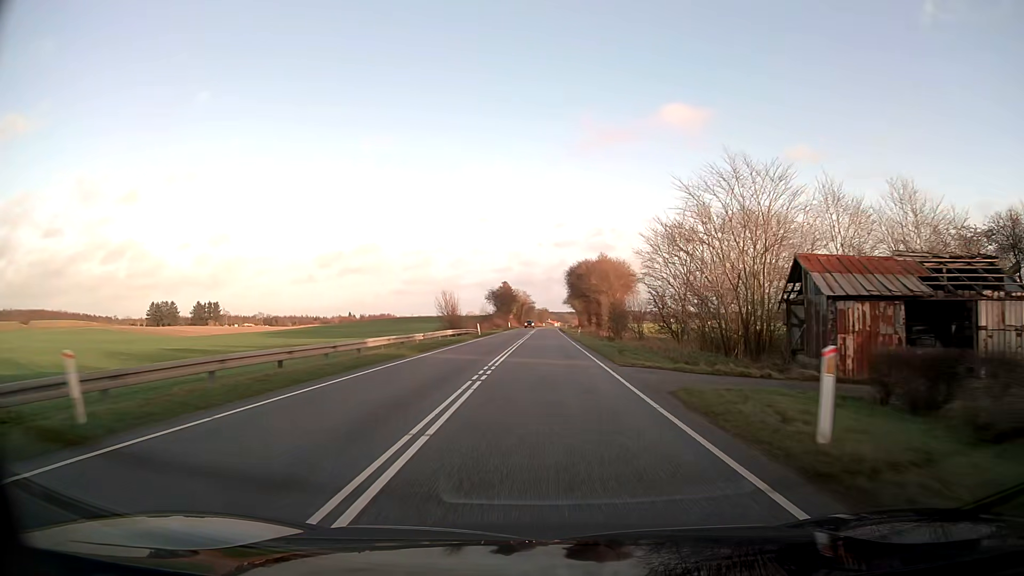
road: secondary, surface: asphalt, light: Day
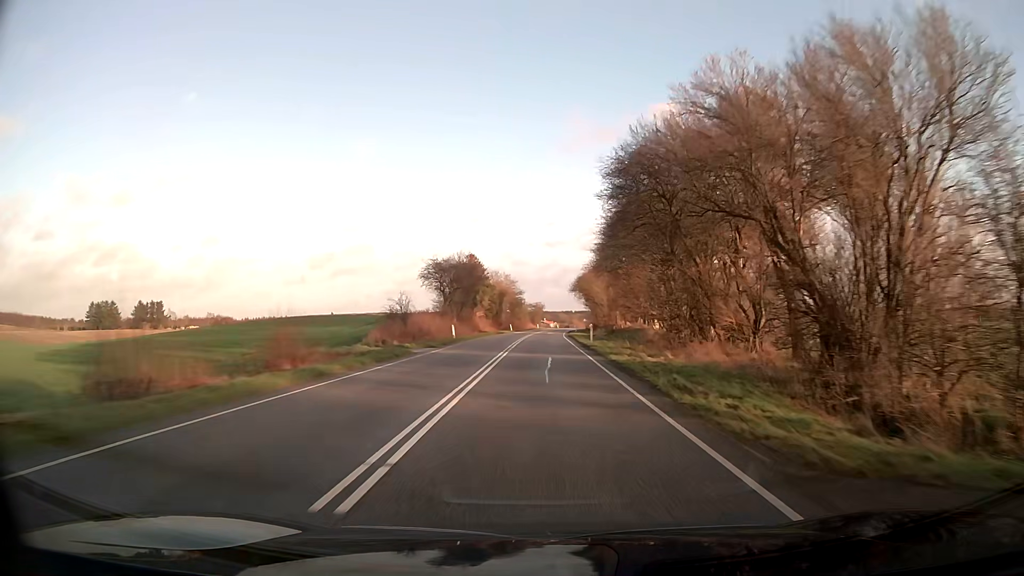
(+0.8, +63.5) m; +1°
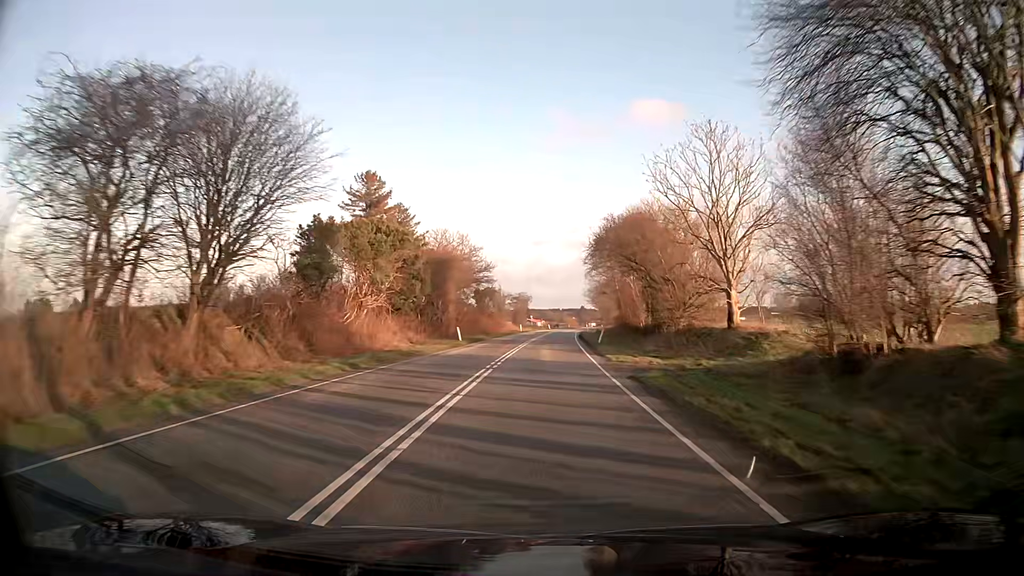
(+0.3, +50.7) m; +1°
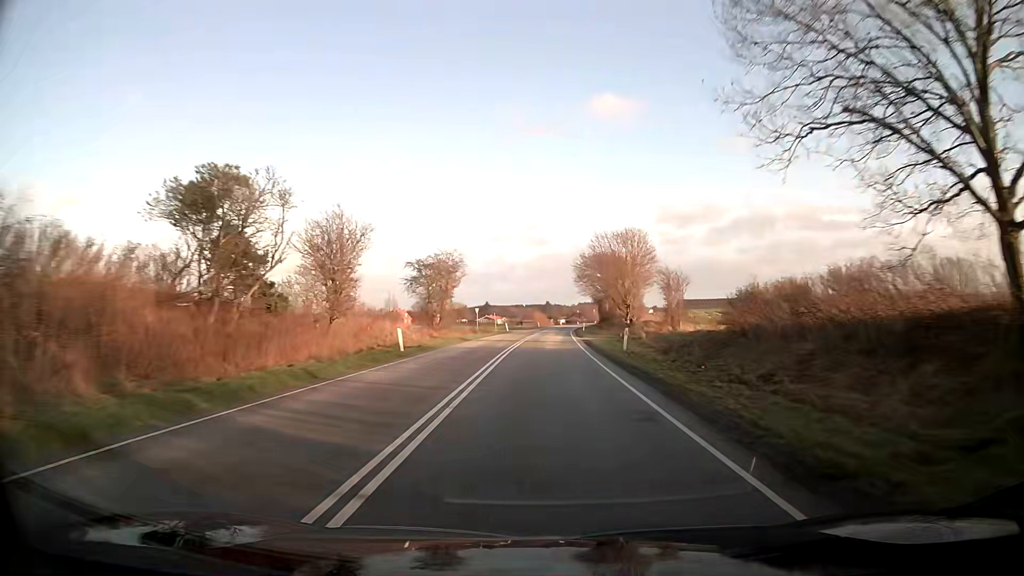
(+1.7, +63.6) m; +4°
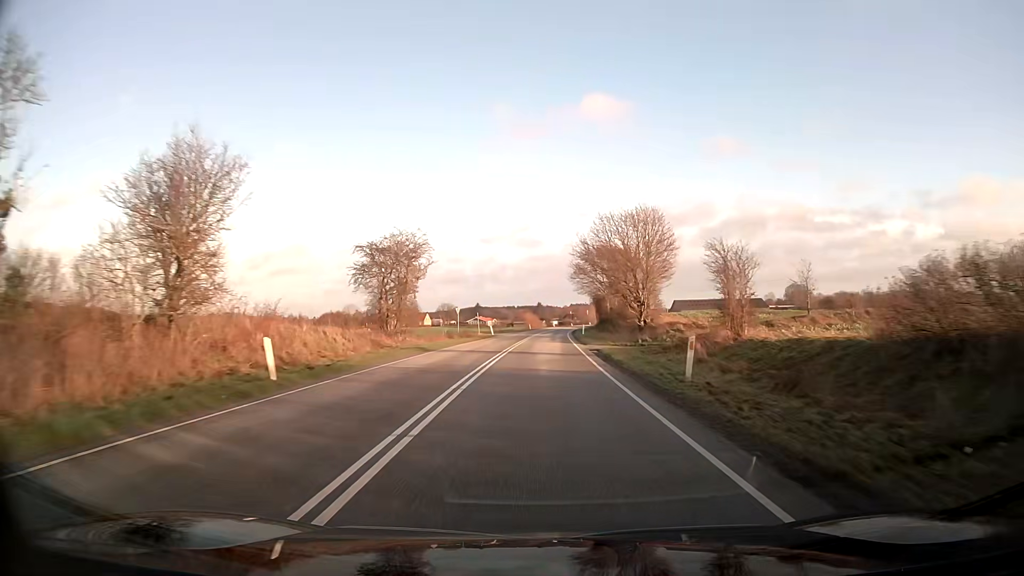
(0.0, +12.8) m; 0°
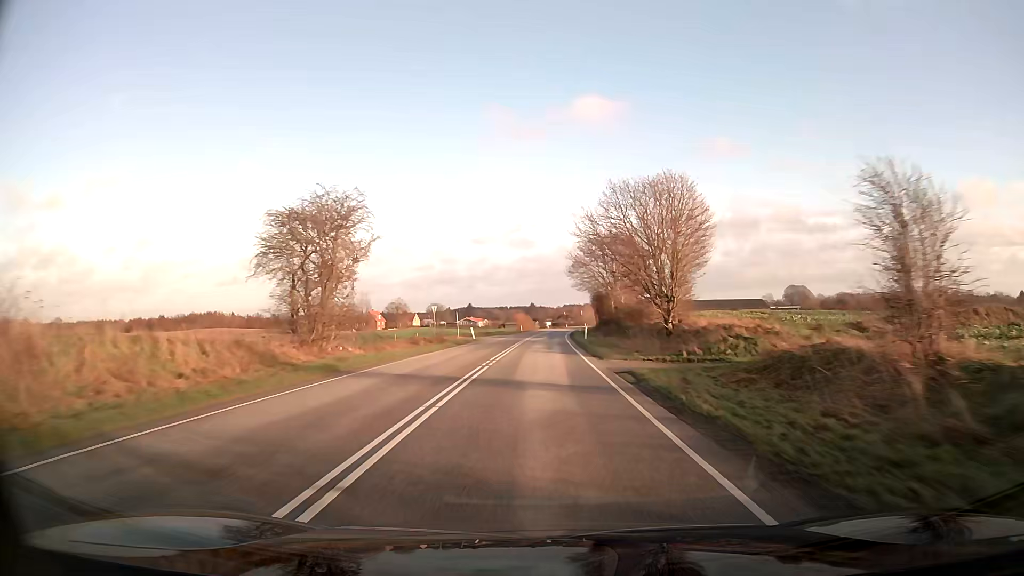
(0.0, +12.7) m; 0°
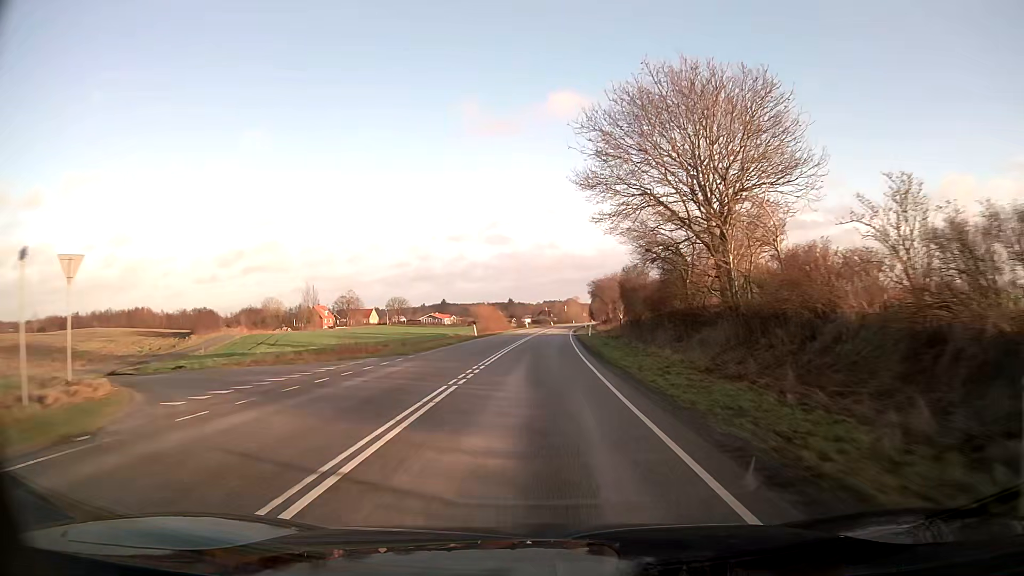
(+0.6, +50.9) m; +2°
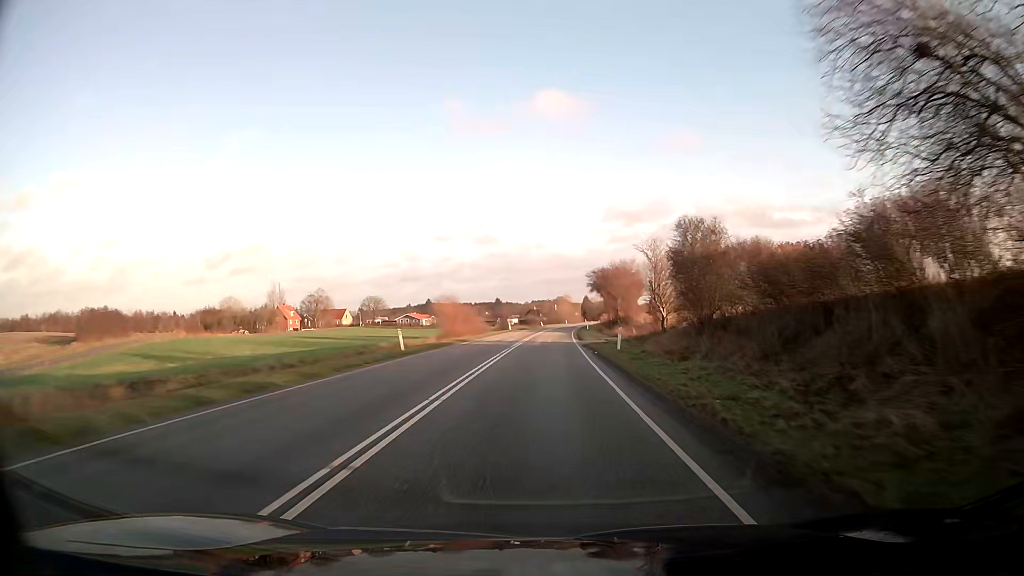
(+0.2, +25.5) m; +1°
(0, +10) (0, +20) (0, +30) (+1, +40) (+1, +50) (+2, +60) (+2, +70) (+3, +80) (+3, +90) (+4, +100) m
